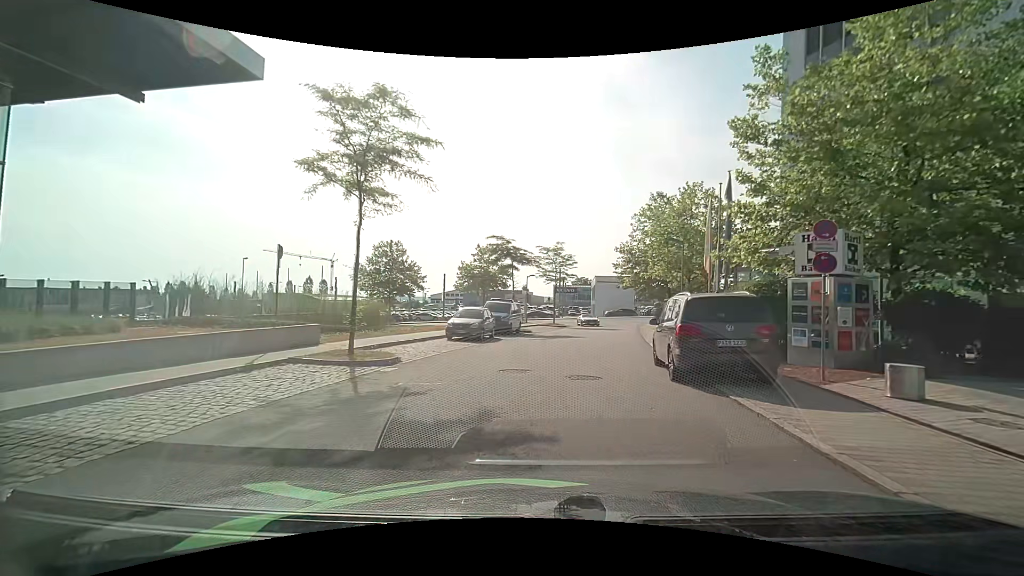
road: residential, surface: asphalt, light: Day
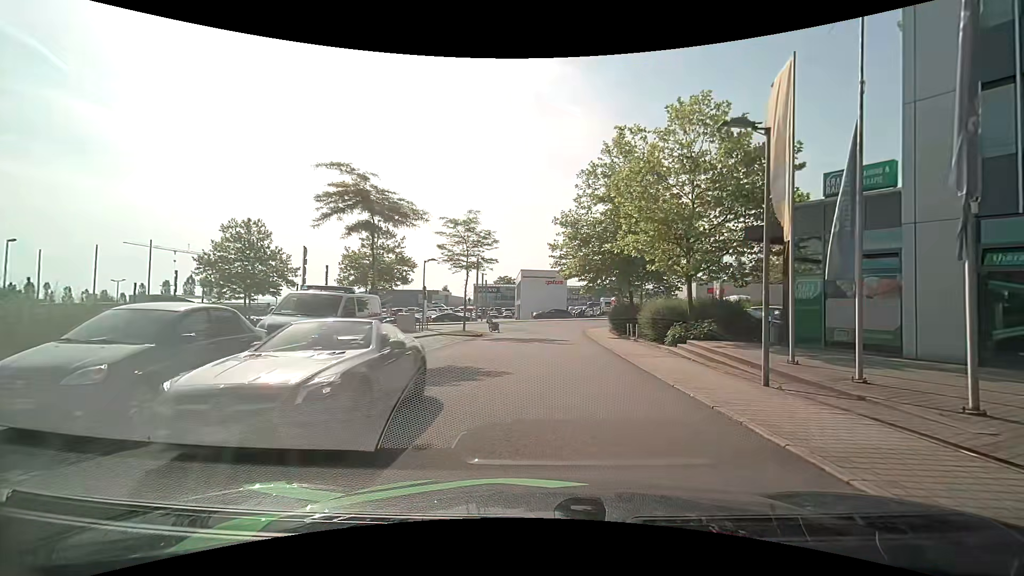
(+0.8, +16.3) m; +7°
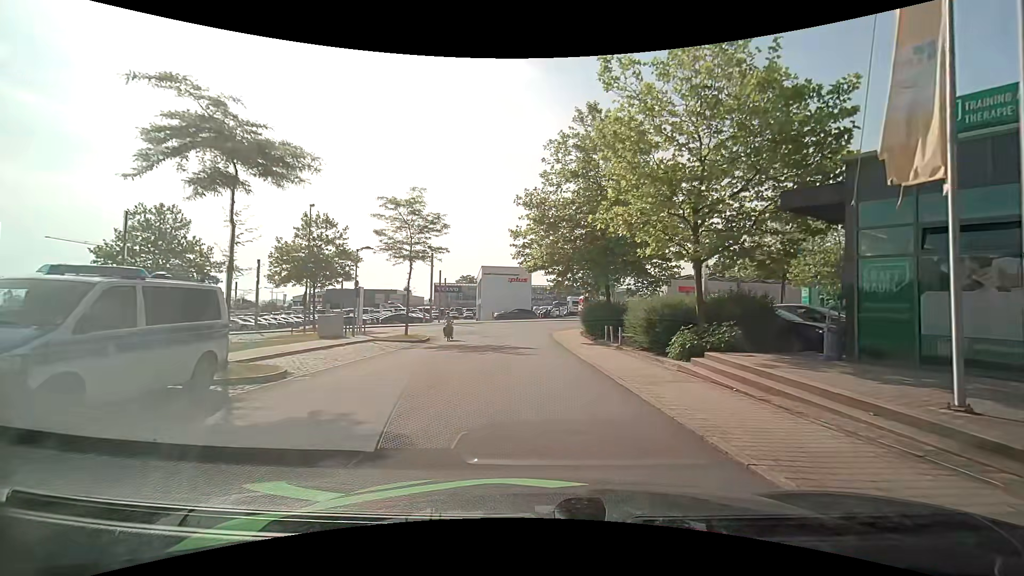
(+0.3, +6.0) m; +3°
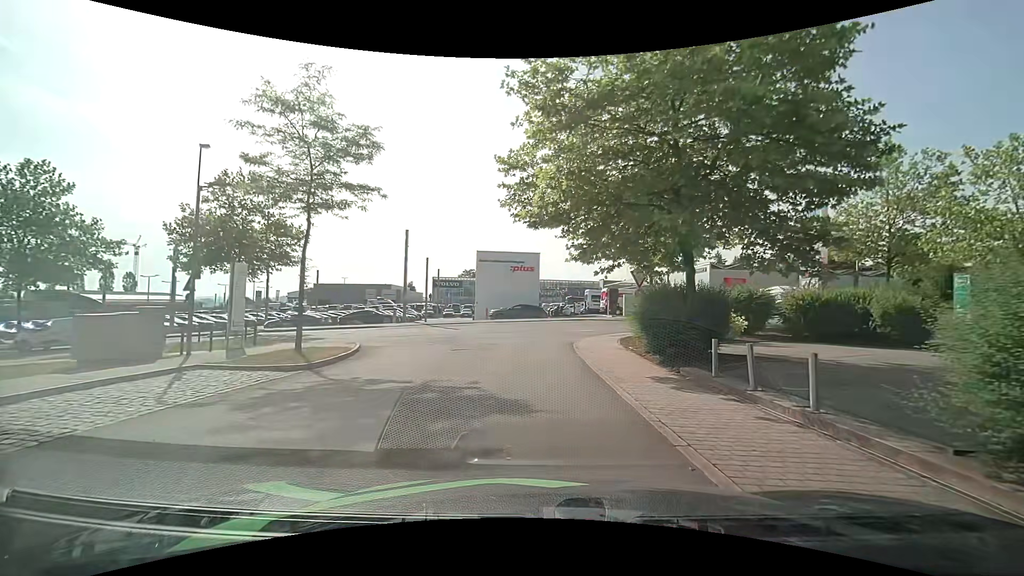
(+0.2, +13.6) m; +1°
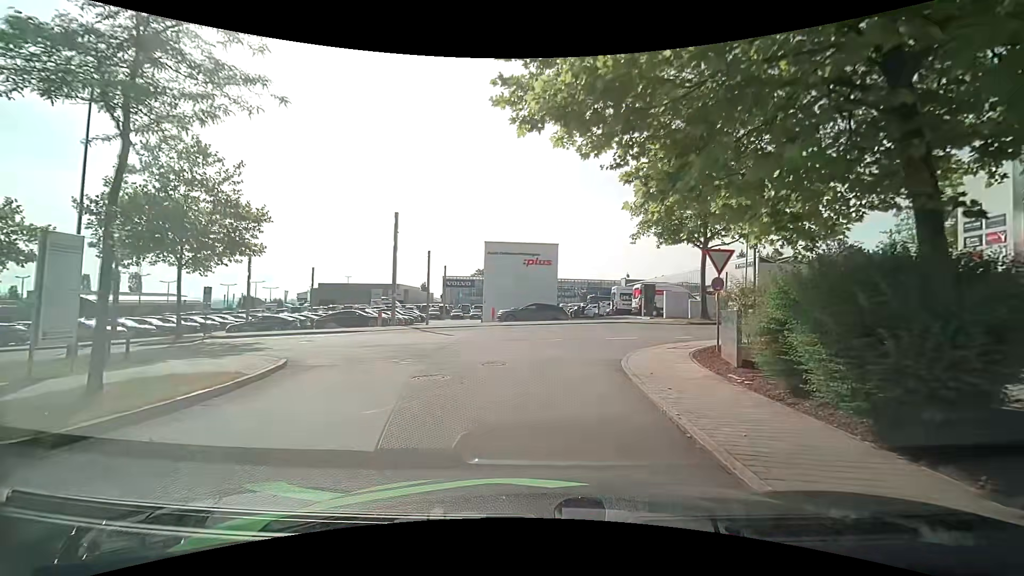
(-0.2, +7.6) m; -4°
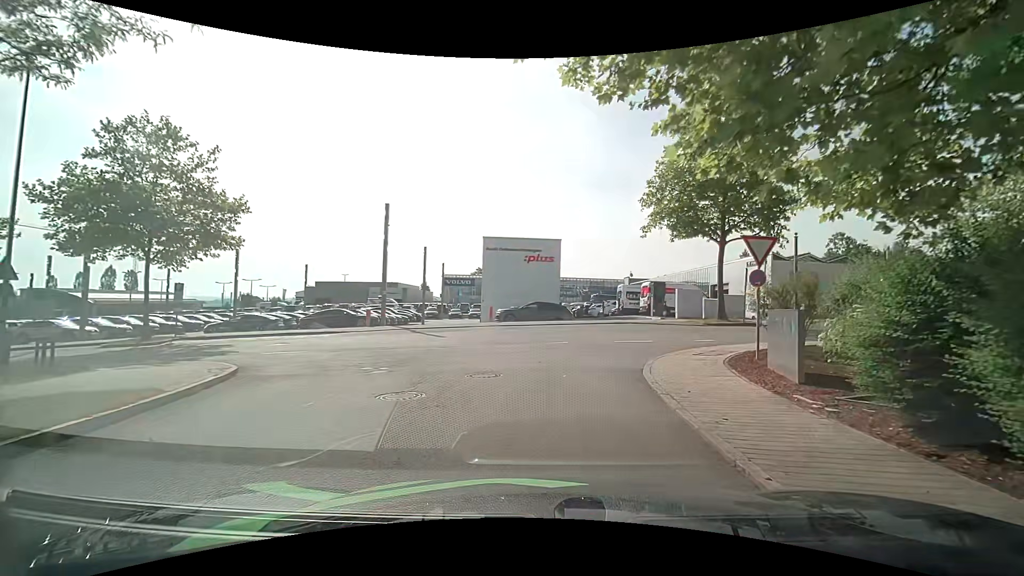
(0.0, +2.4) m; +1°
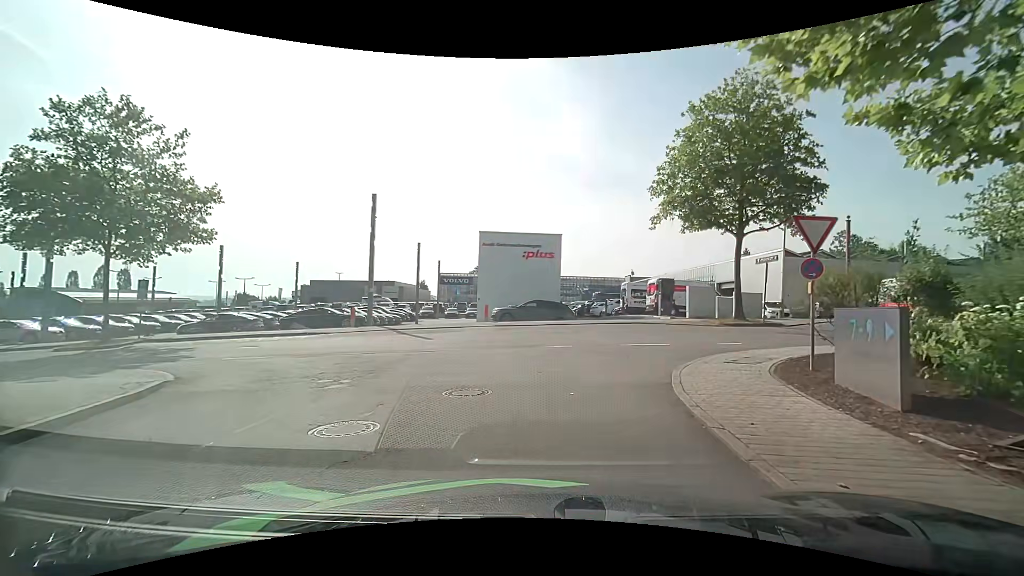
(0.0, +2.3) m; 0°
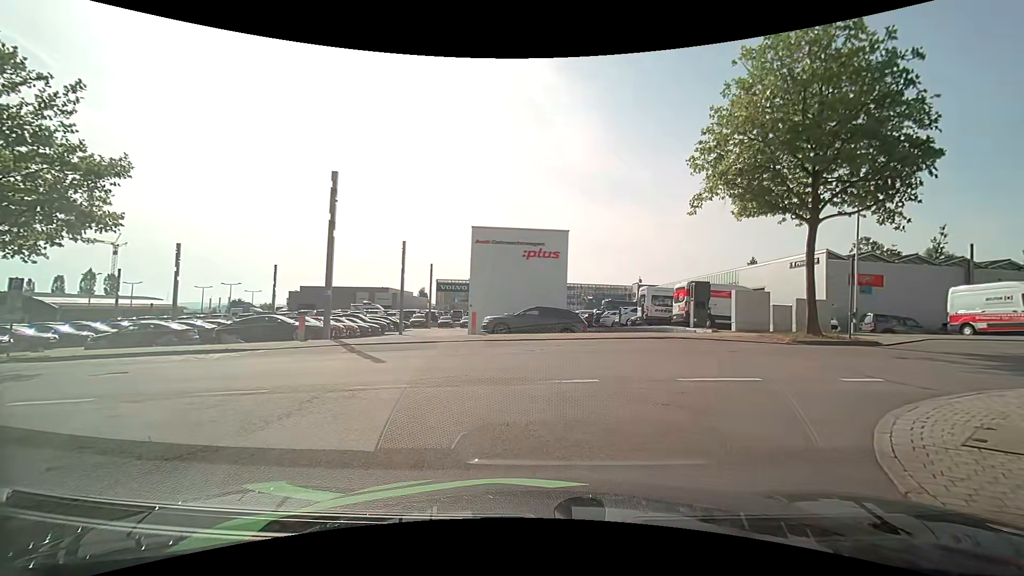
(0.0, +6.0) m; 0°
(-1, +10) (-9, +15) (-19, +14) (-29, +13) (-39, +12) (-49, +13) (-59, +13) (-69, +12) (-79, +12) (-87, +17) m
